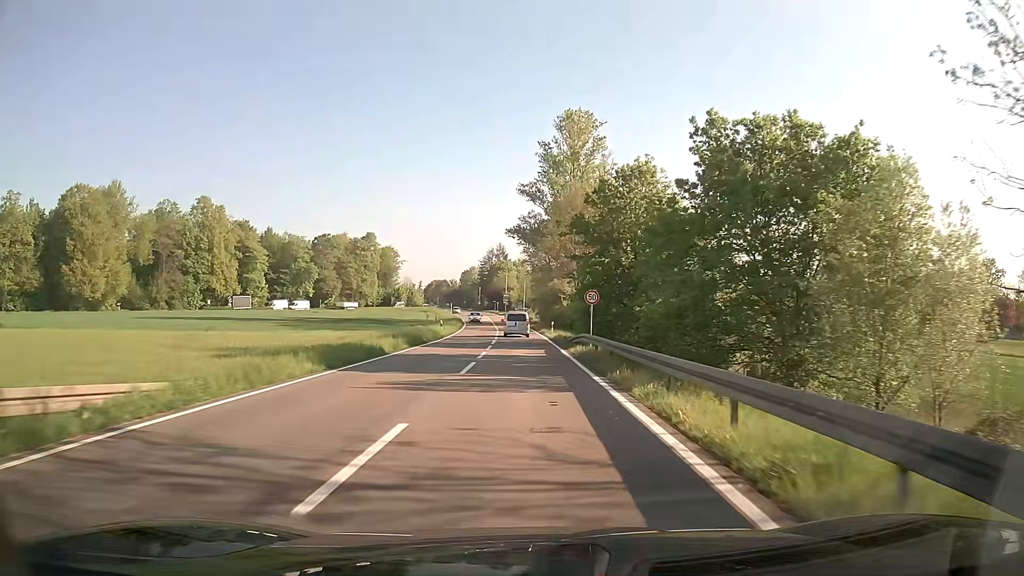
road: secondary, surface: asphalt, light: Day
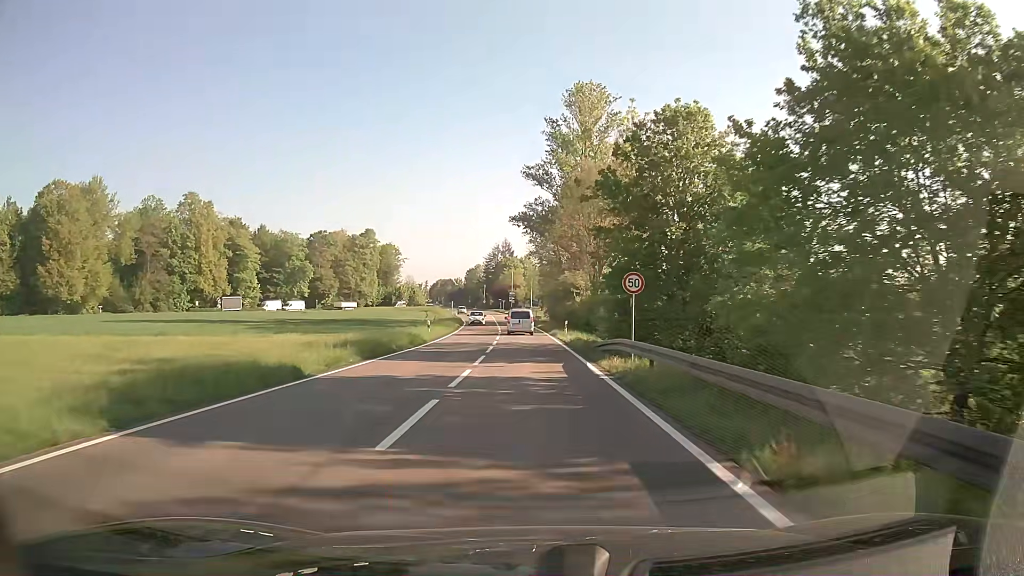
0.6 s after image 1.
(0.0, +9.7) m; 0°
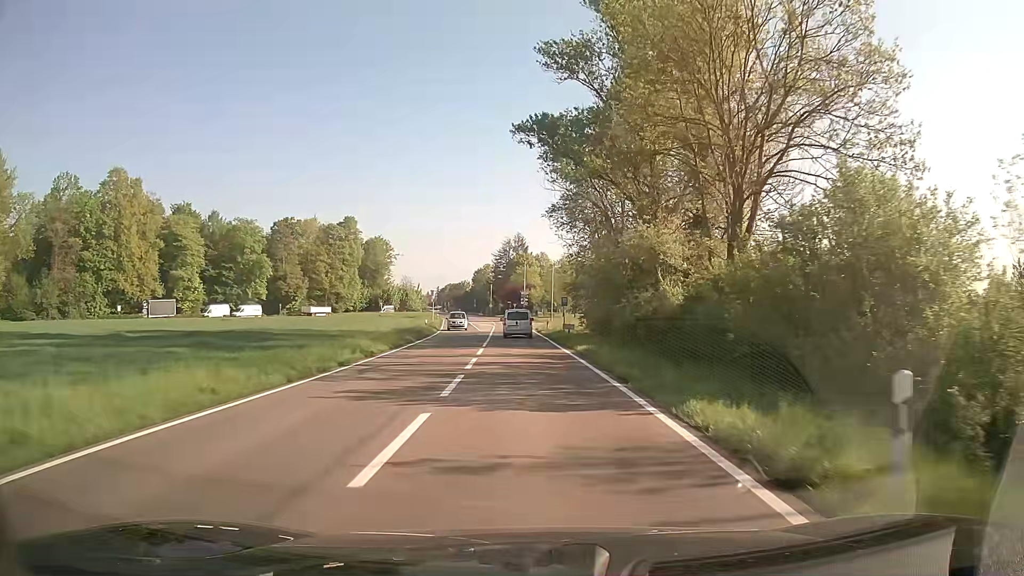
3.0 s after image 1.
(-0.6, +37.4) m; -2°
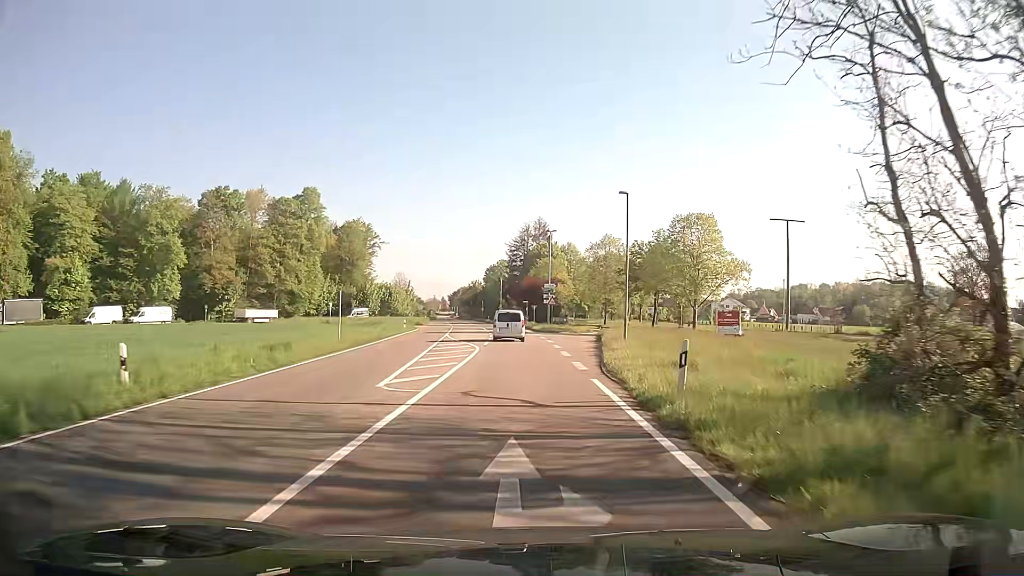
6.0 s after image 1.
(-0.7, +43.1) m; -2°
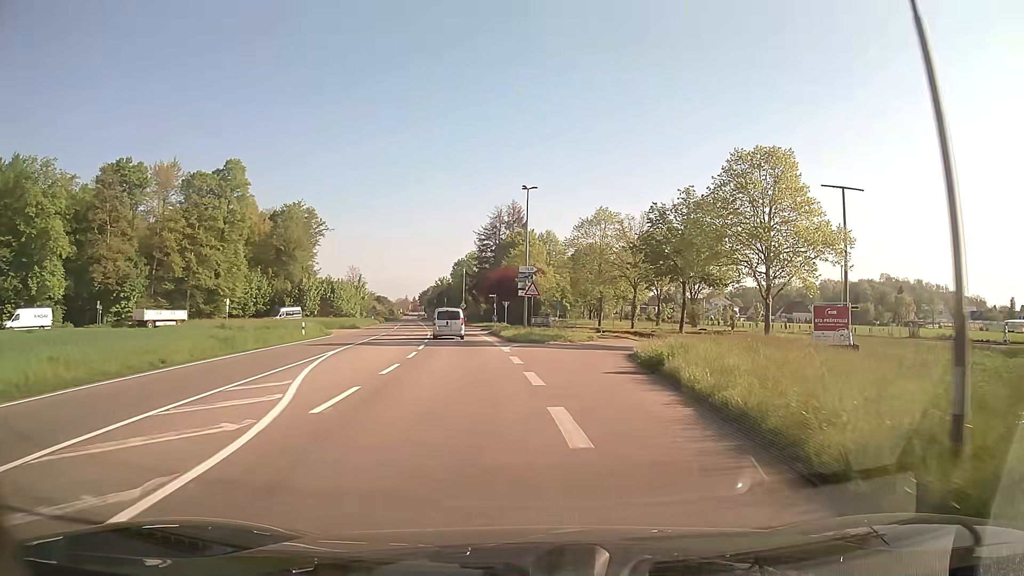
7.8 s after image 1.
(+0.6, +22.7) m; +2°
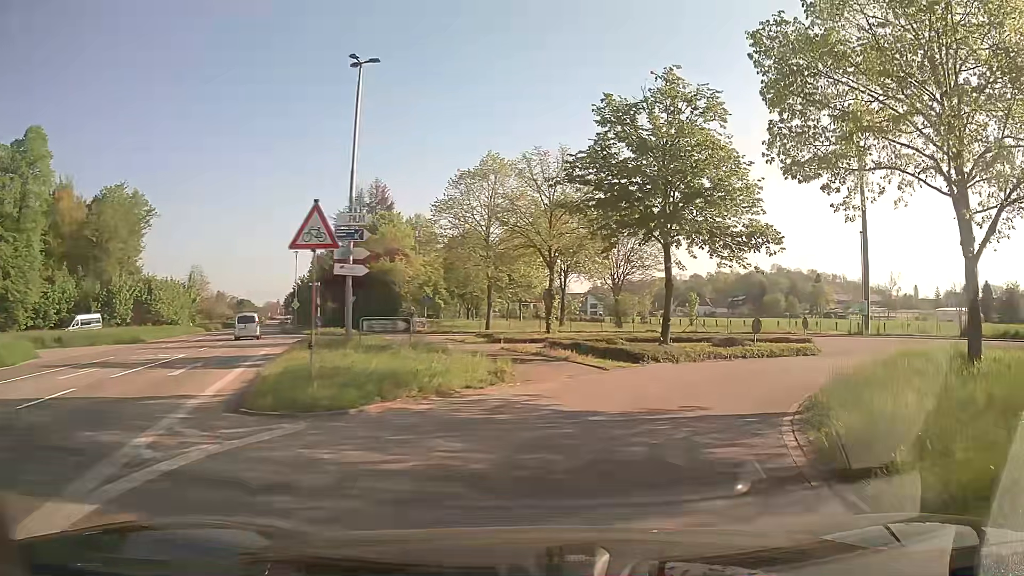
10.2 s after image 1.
(+1.2, +23.3) m; +10°
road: unclassified
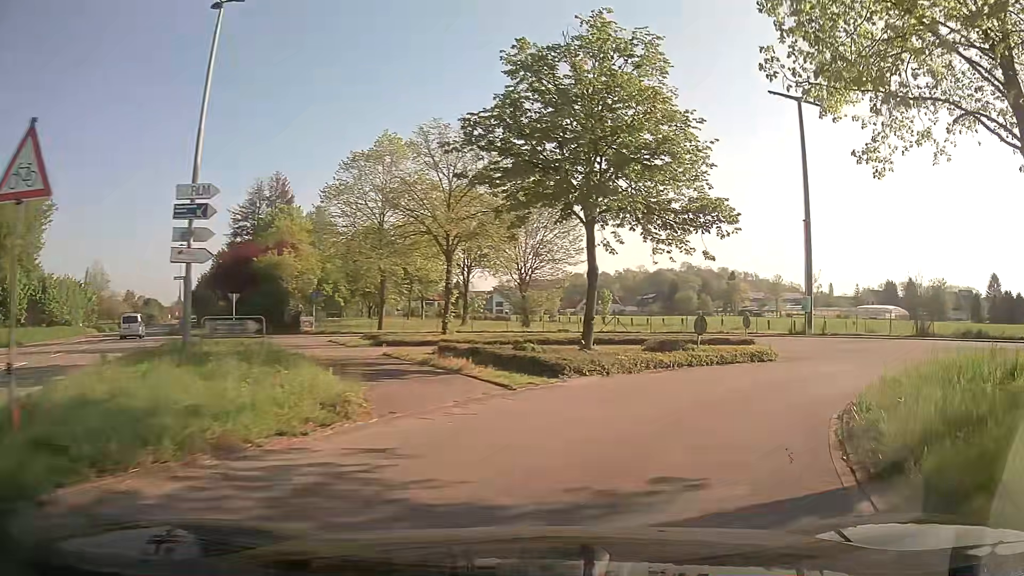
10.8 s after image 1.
(+0.3, +4.9) m; +8°
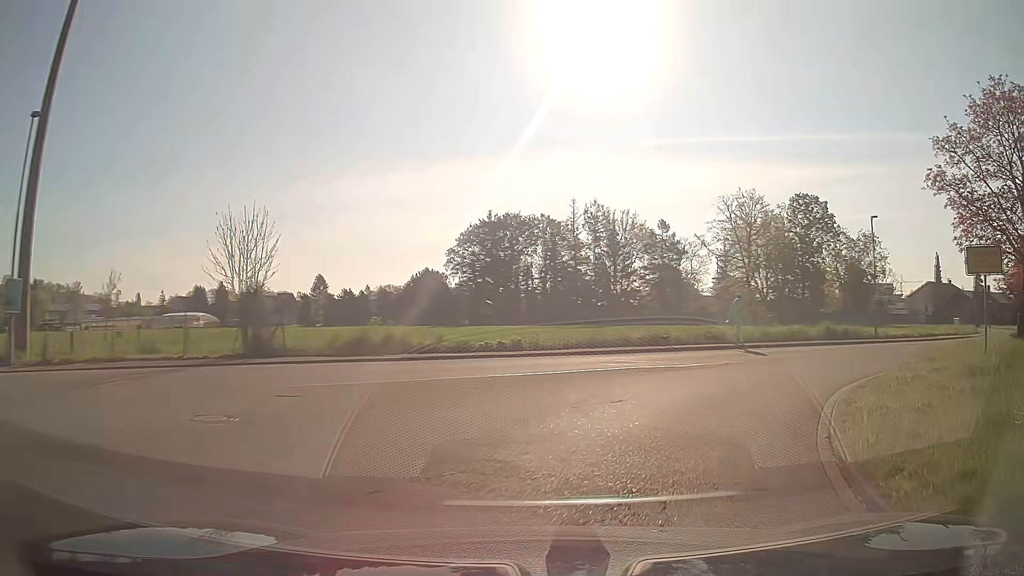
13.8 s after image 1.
(+9.8, +18.9) m; +59°
(+2, +10) (+9, +17) (+16, +24) (+25, +29) (+33, +35) (+40, +42) (+47, +49) (+54, +56) (+59, +65) (+64, +74) m
